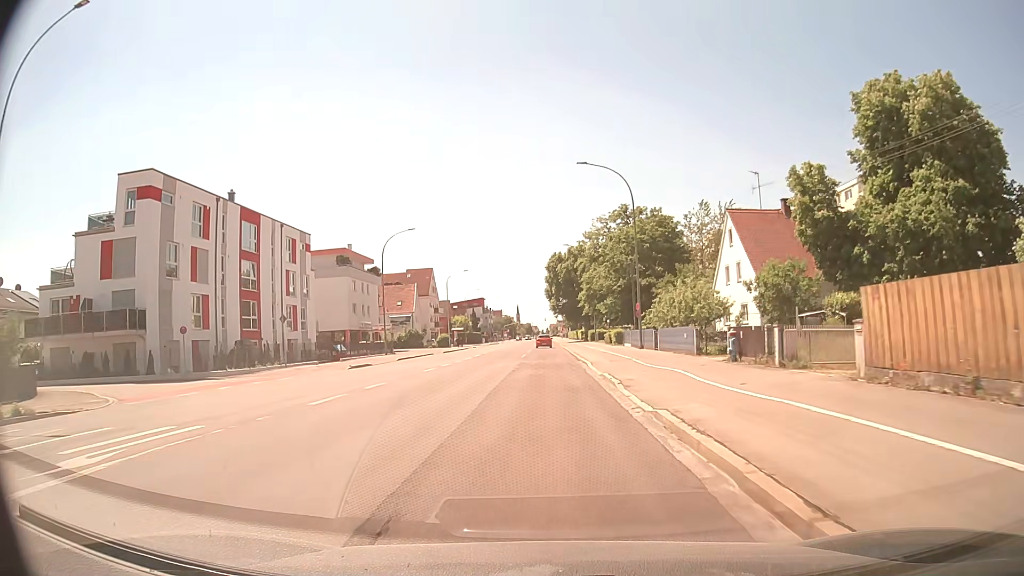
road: tertiary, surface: asphalt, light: Day
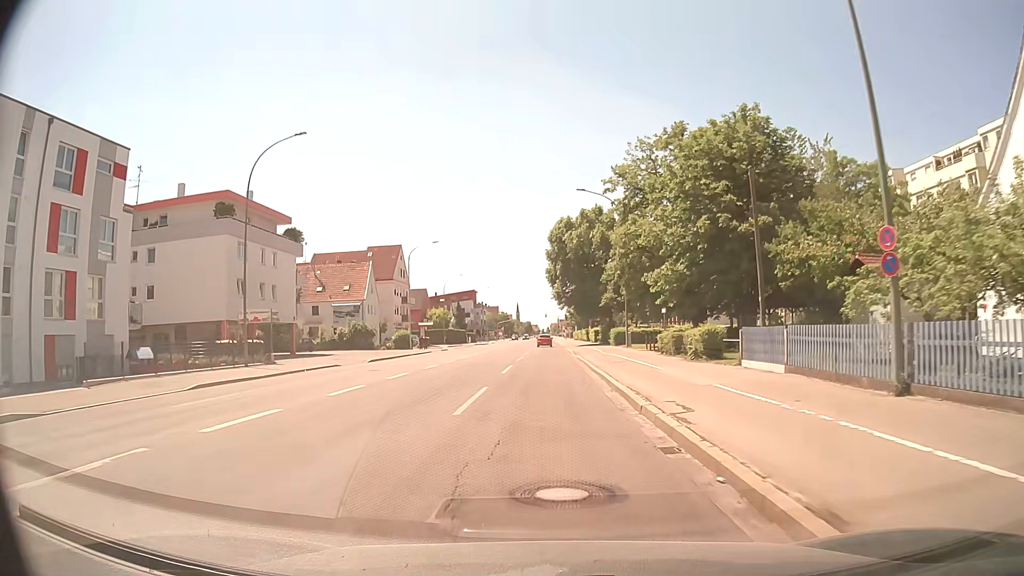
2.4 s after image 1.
(0.0, +31.9) m; 0°
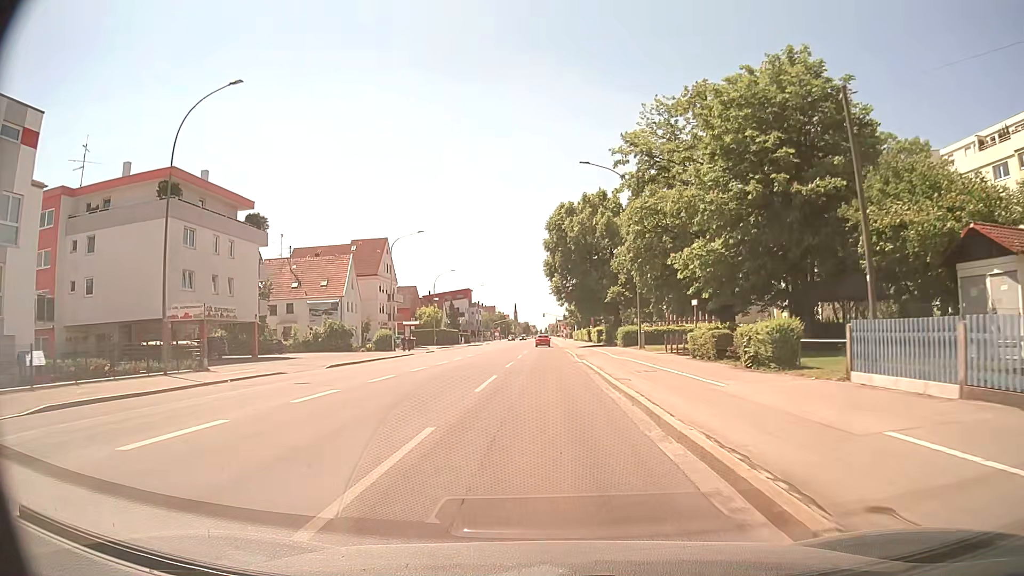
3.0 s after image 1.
(0.0, +8.1) m; 0°
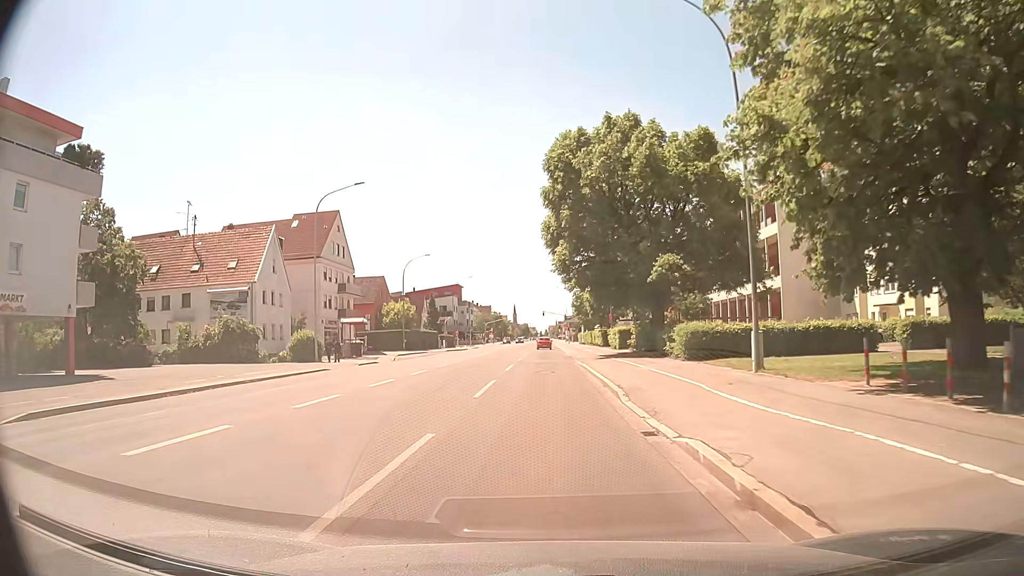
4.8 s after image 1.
(+0.1, +23.9) m; 0°
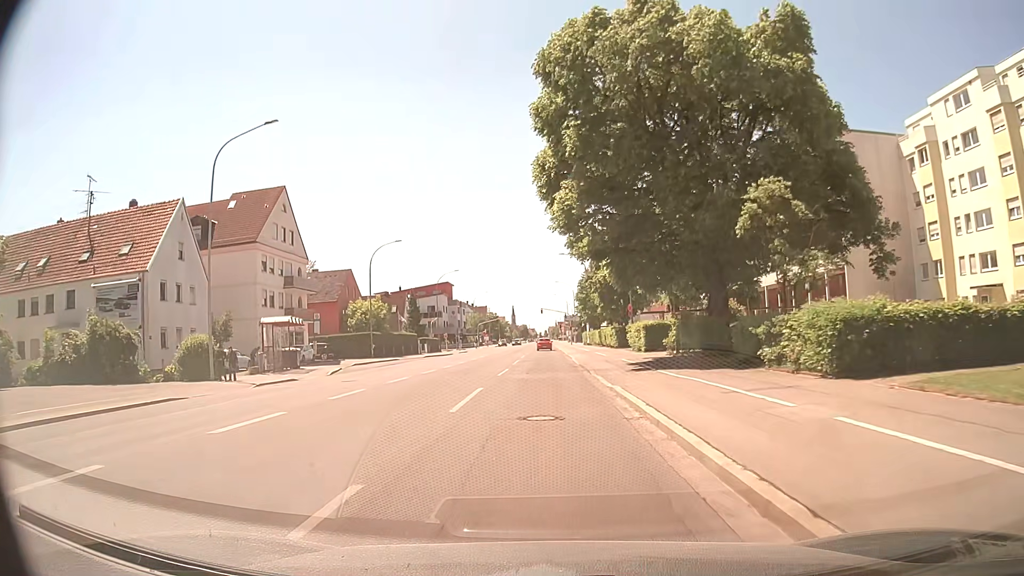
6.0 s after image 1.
(+0.1, +15.5) m; 0°
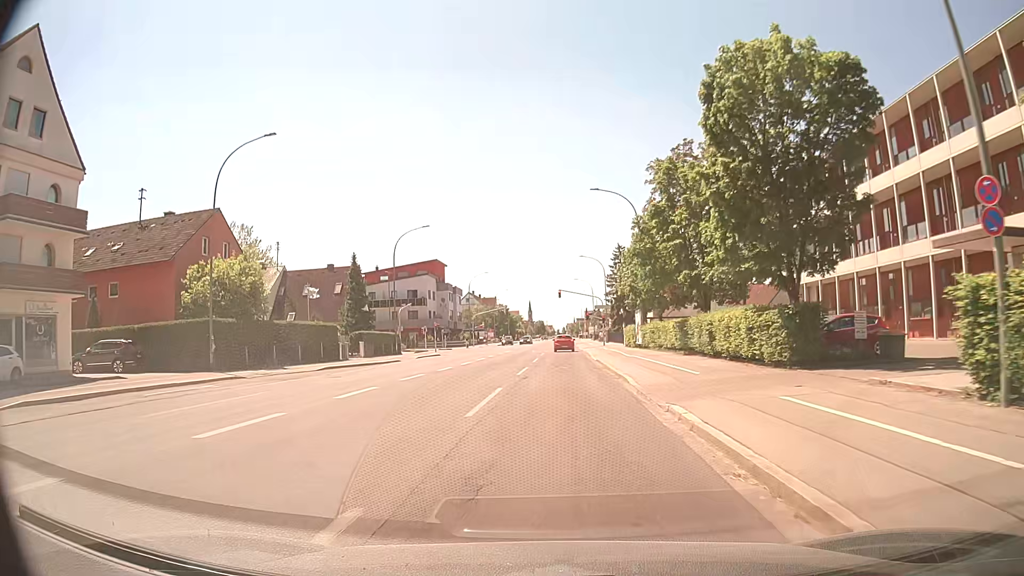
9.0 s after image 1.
(-0.2, +37.5) m; -1°
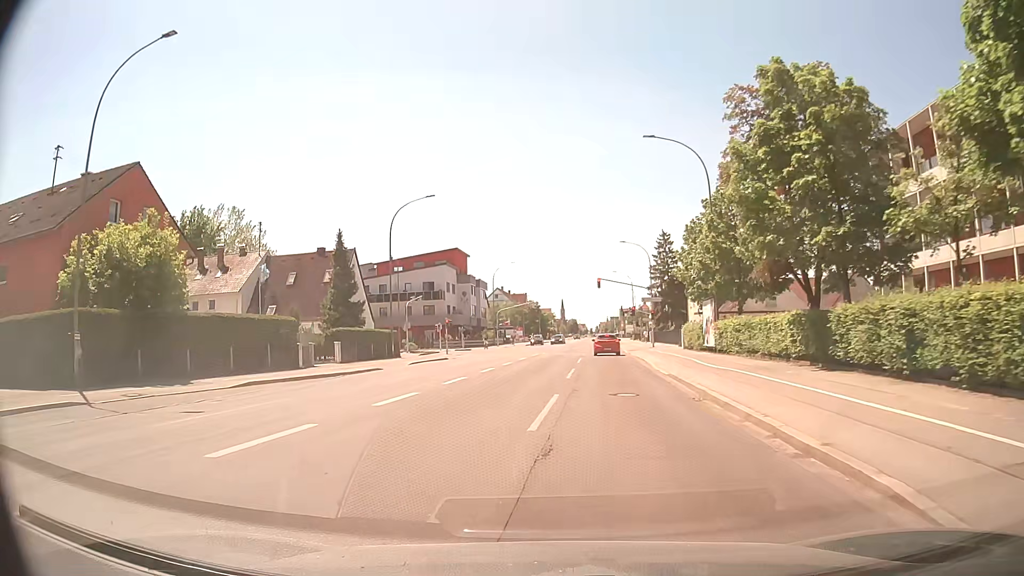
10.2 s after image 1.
(-0.4, +13.5) m; -3°
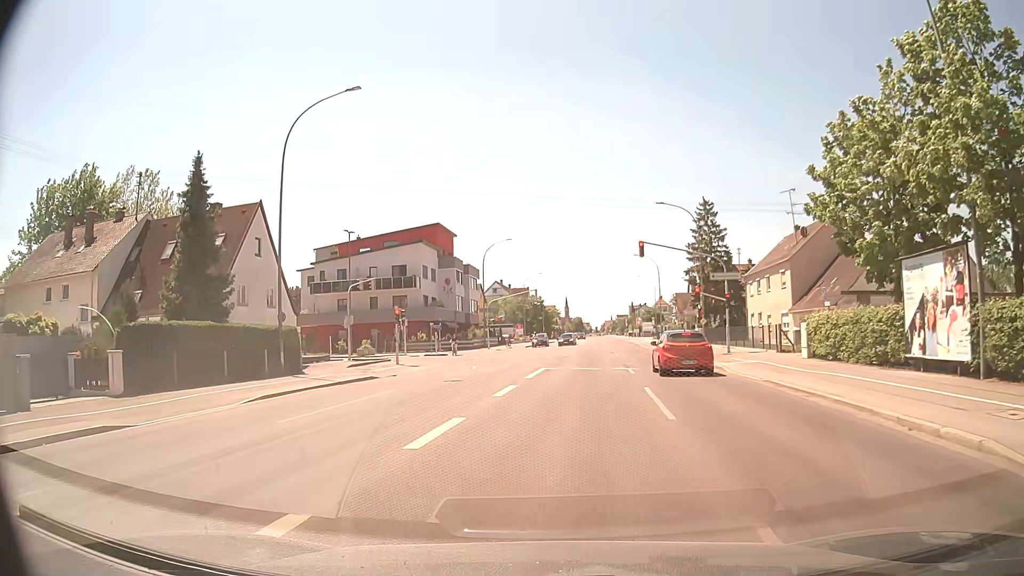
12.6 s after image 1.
(-0.5, +22.7) m; 0°
(0, +10) (+1, +20) (+1, +30) (+2, +40) (+2, +50) (+3, +60) (+4, +70) (+4, +80) (+5, +90) (+6, +100) m
